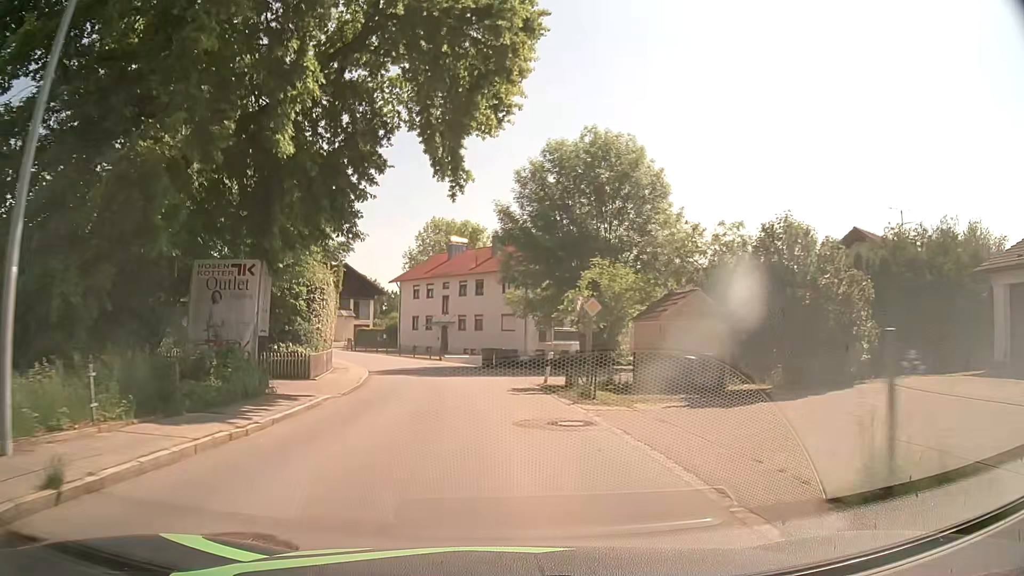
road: tertiary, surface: asphalt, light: Day
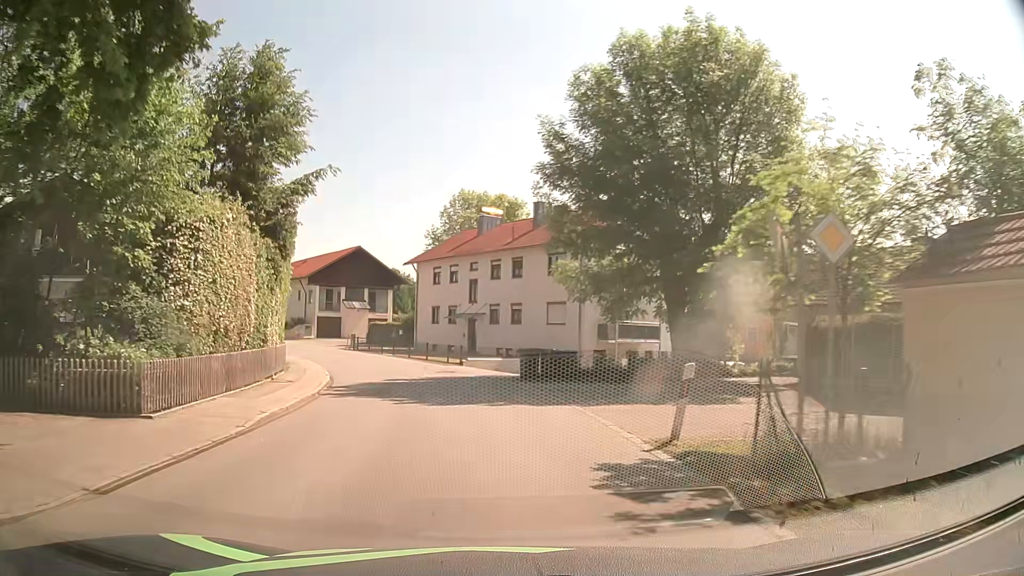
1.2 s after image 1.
(-0.3, +13.0) m; -2°
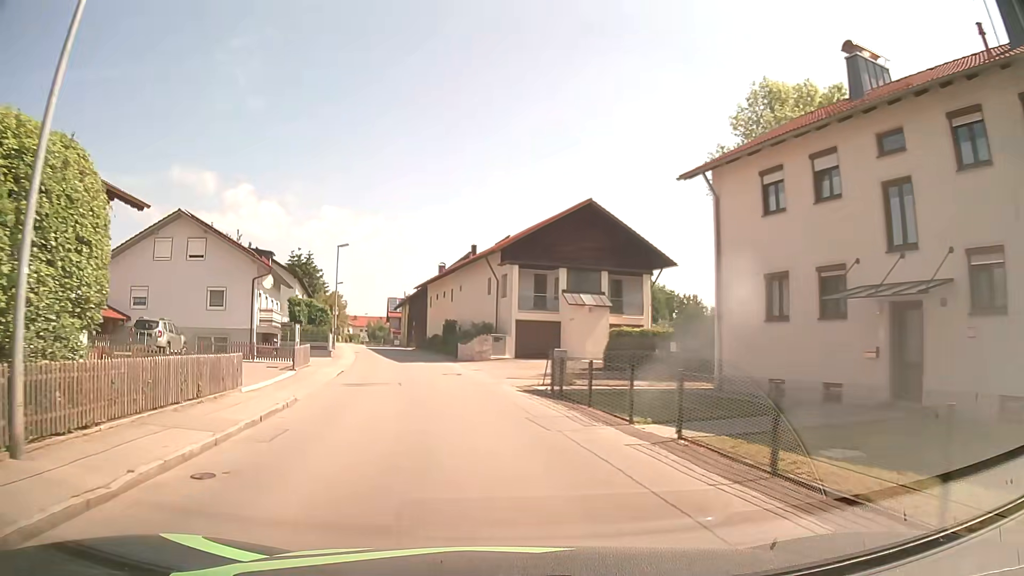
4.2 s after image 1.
(-5.2, +29.9) m; -22°
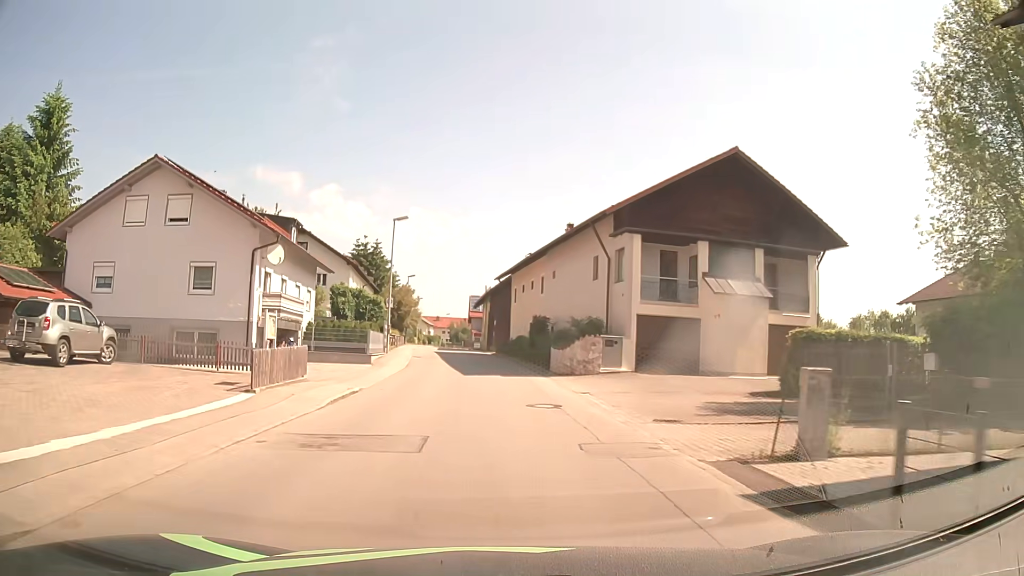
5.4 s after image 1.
(-0.8, +12.3) m; -8°
(0, +10) (-1, +20) (-1, +30) (-2, +40) (-3, +50) (-4, +60) (-5, +70) (-6, +80) (-8, +90) (-9, +100) m
